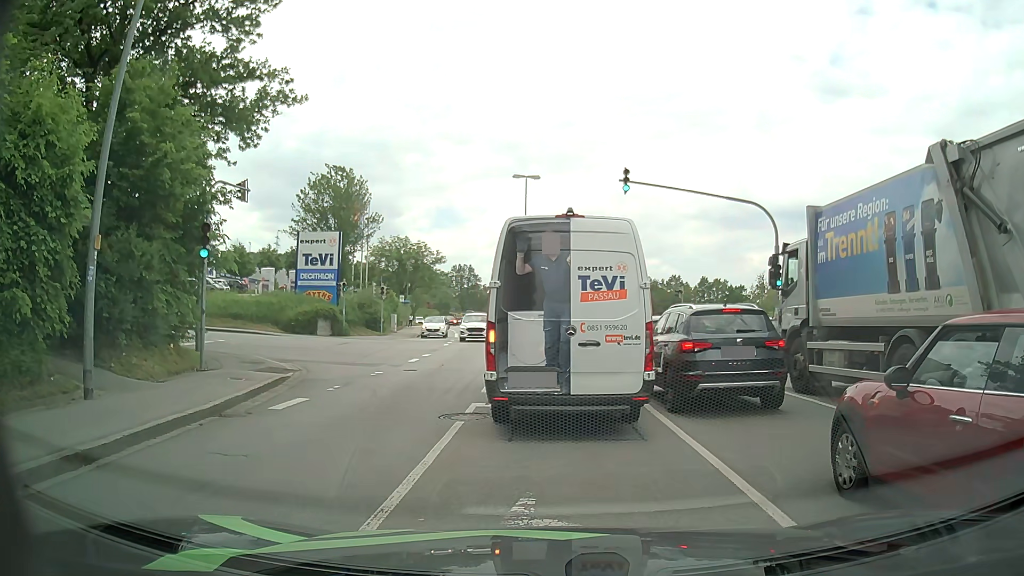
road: tertiary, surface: asphalt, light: Day
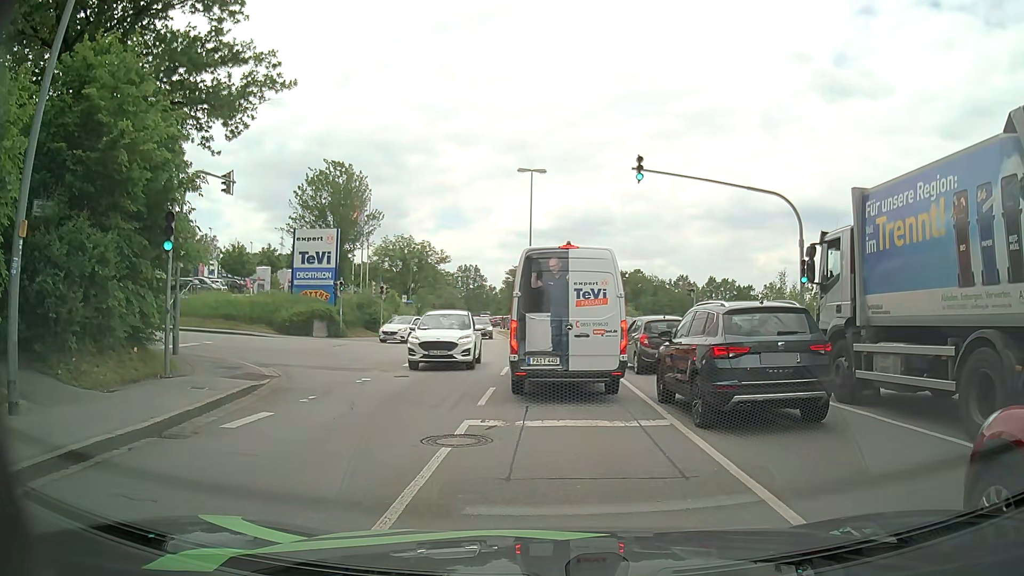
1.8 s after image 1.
(0.0, +2.0) m; -3°
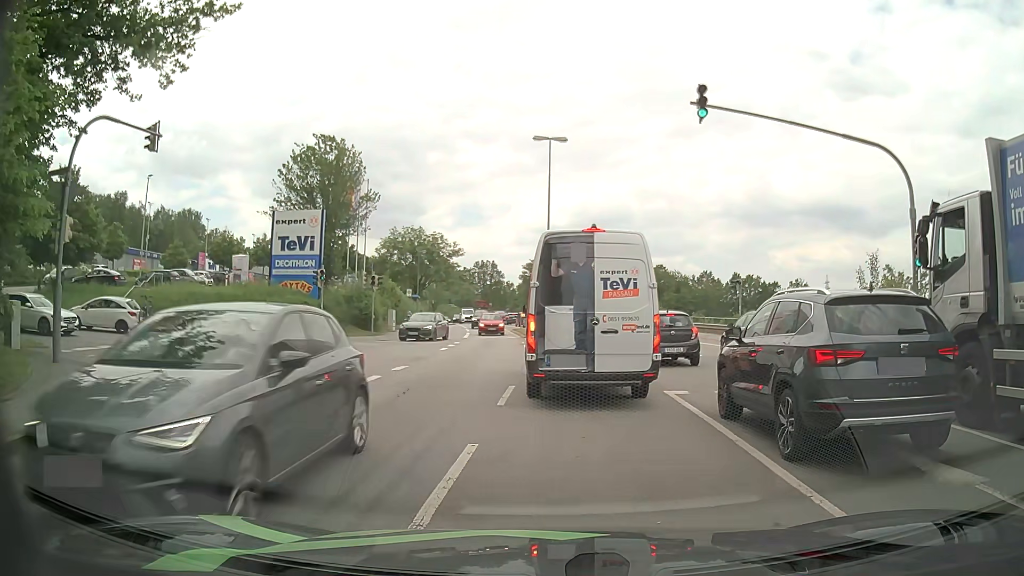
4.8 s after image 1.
(+0.1, +6.8) m; -3°
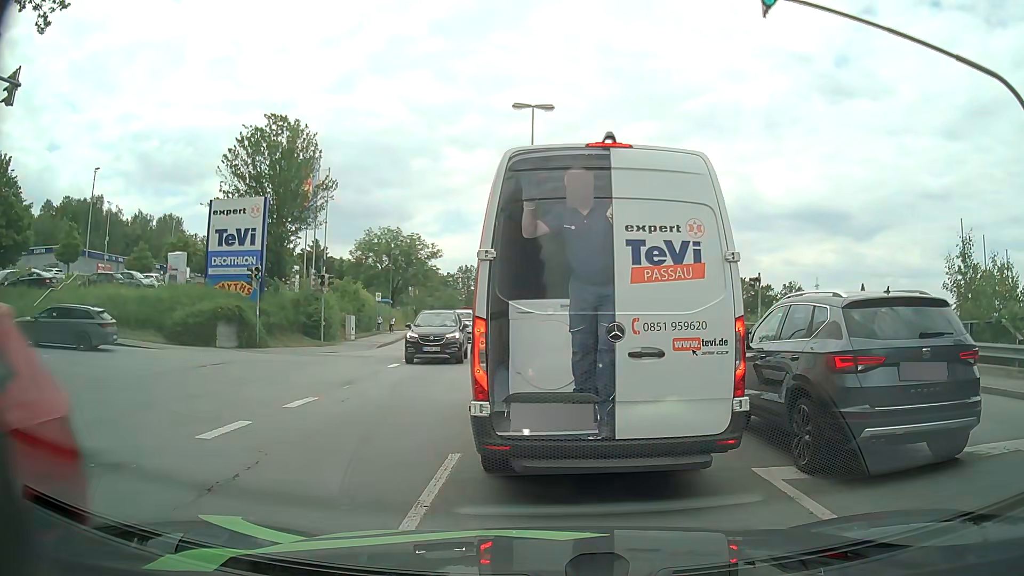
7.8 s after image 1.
(+0.4, +6.1) m; +5°
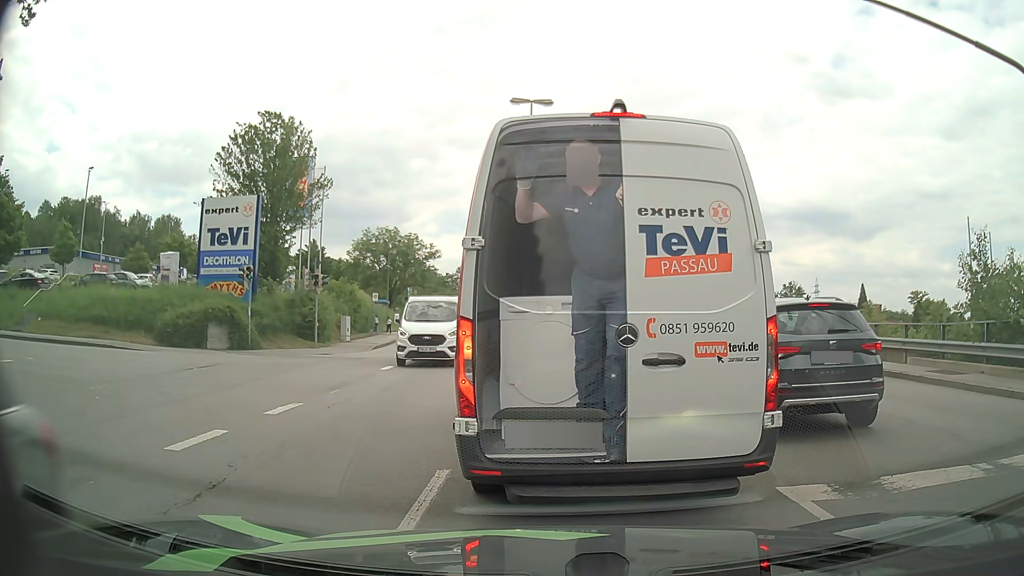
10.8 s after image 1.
(0.0, +0.7) m; 0°
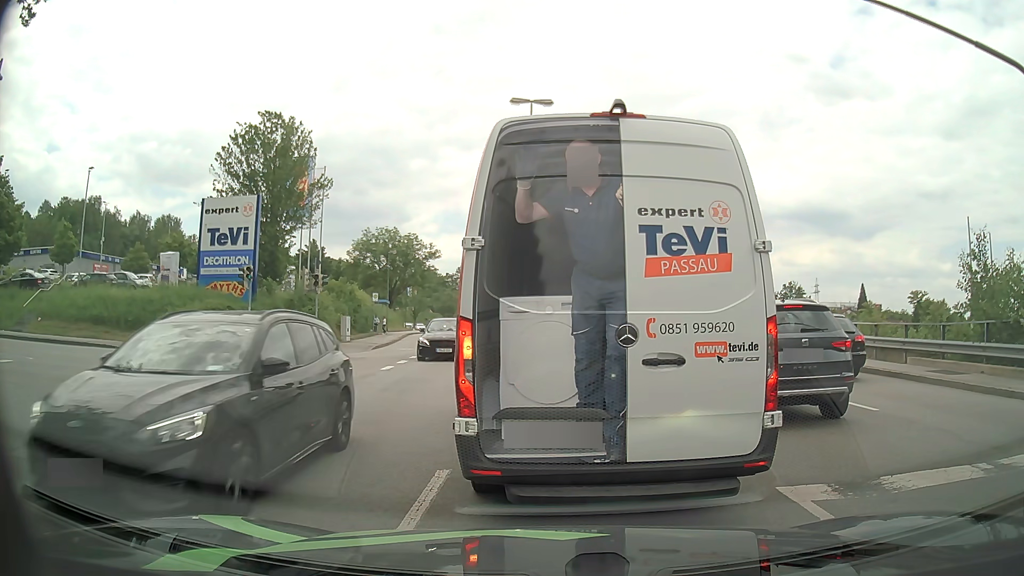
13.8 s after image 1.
(0.0, 0.0) m; 0°
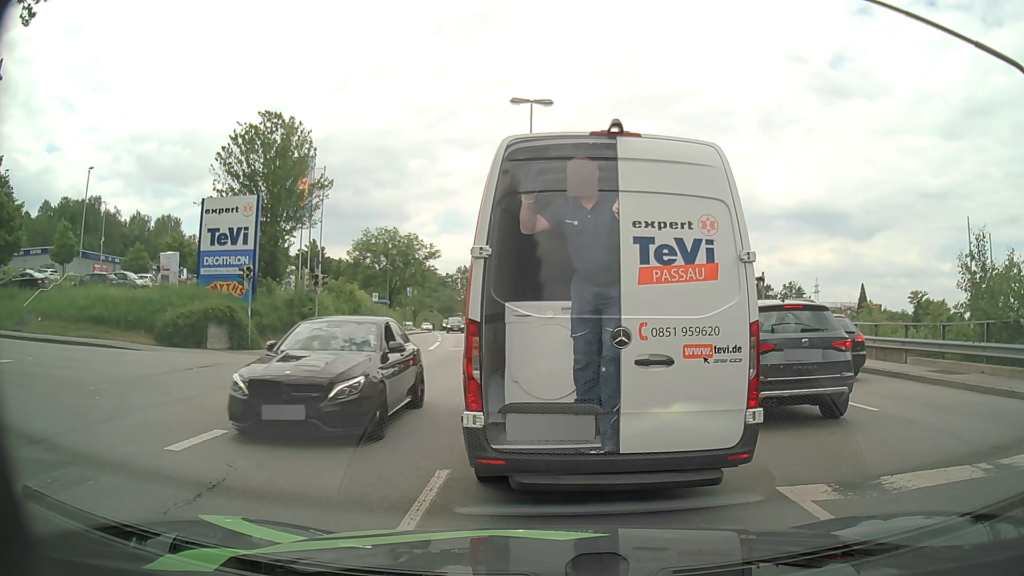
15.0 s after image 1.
(0.0, 0.0) m; 0°
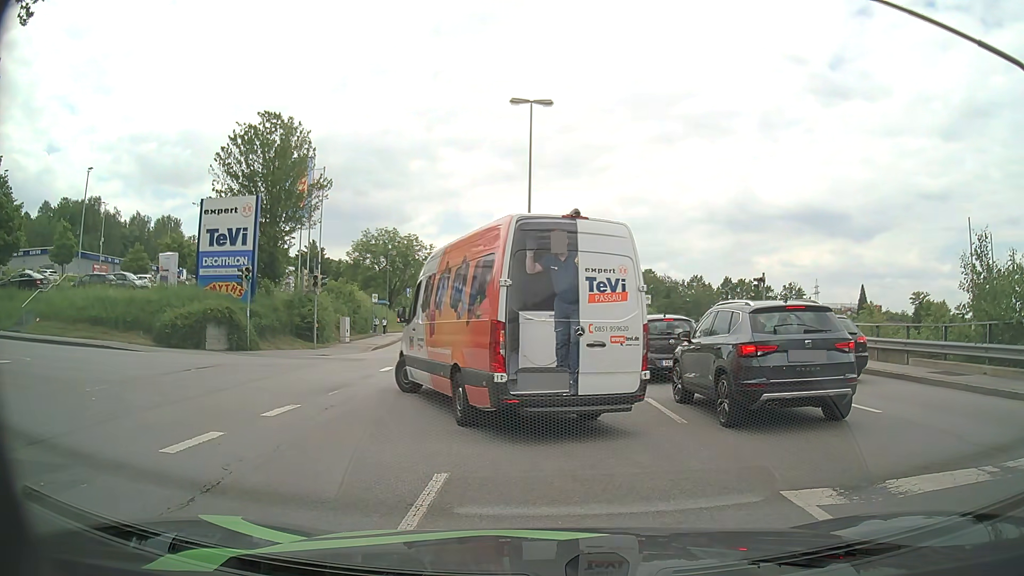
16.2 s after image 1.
(0.0, +0.1) m; 0°
